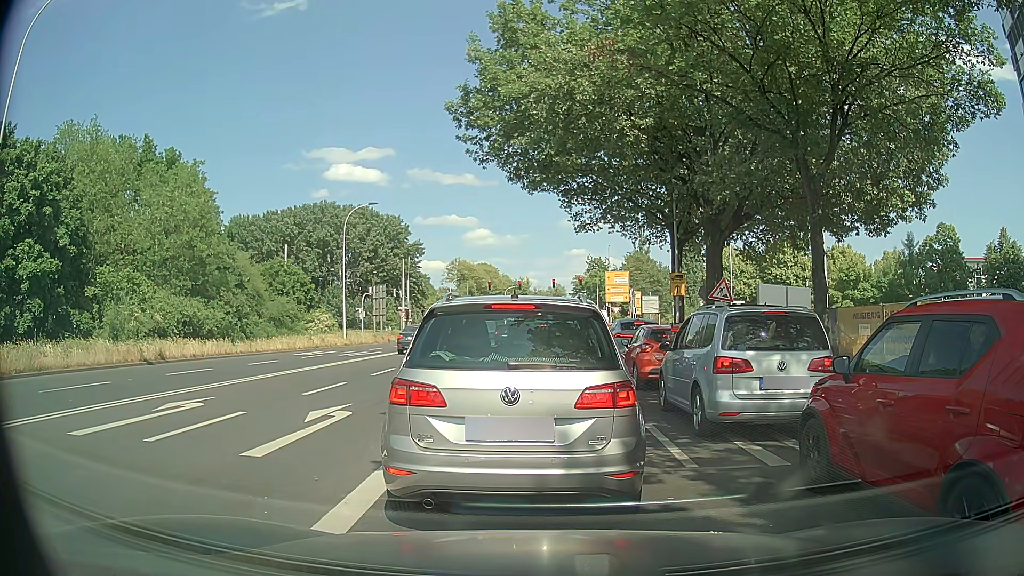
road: secondary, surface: asphalt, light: Day
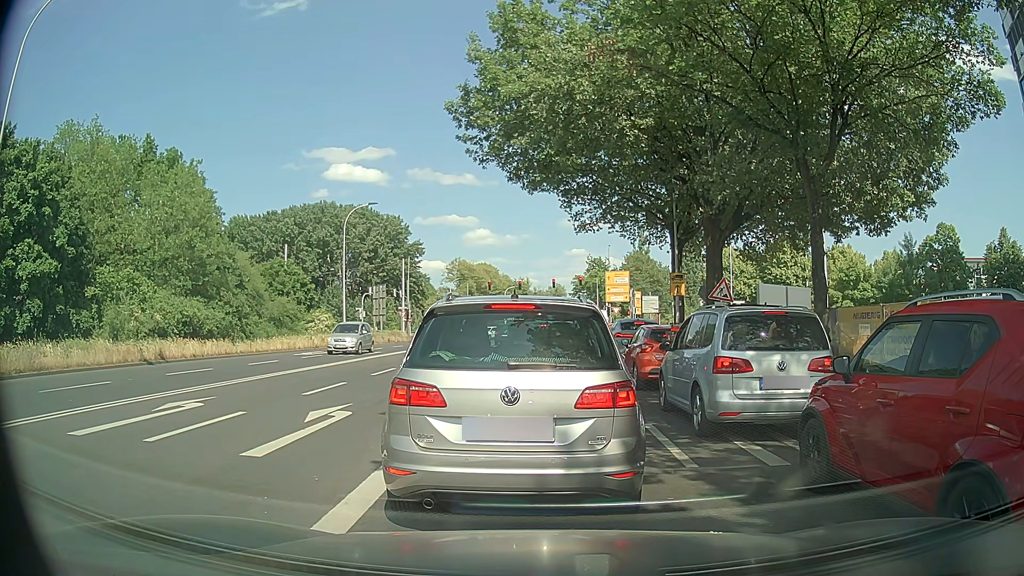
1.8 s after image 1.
(0.0, 0.0) m; 0°
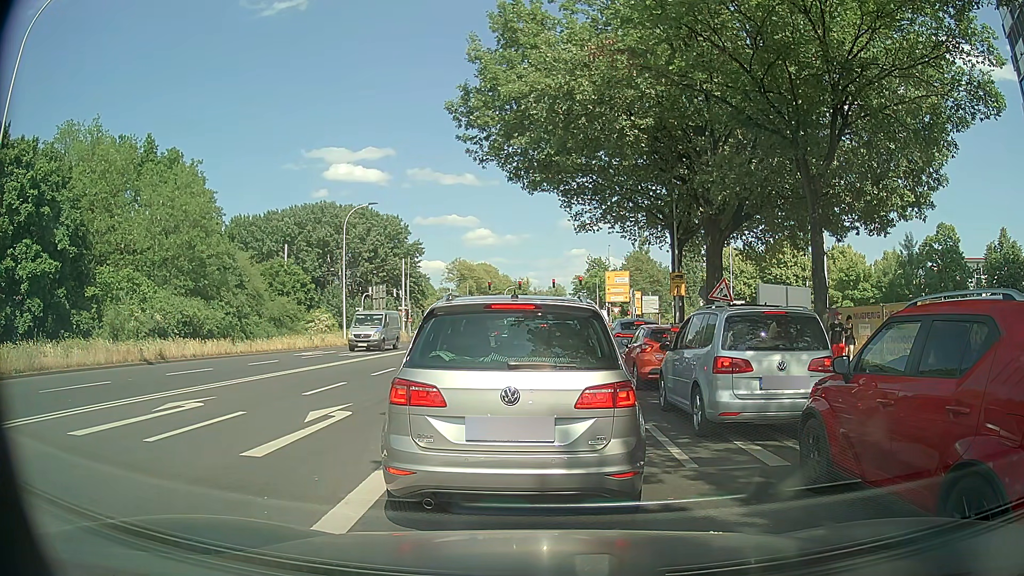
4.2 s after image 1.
(0.0, 0.0) m; 0°
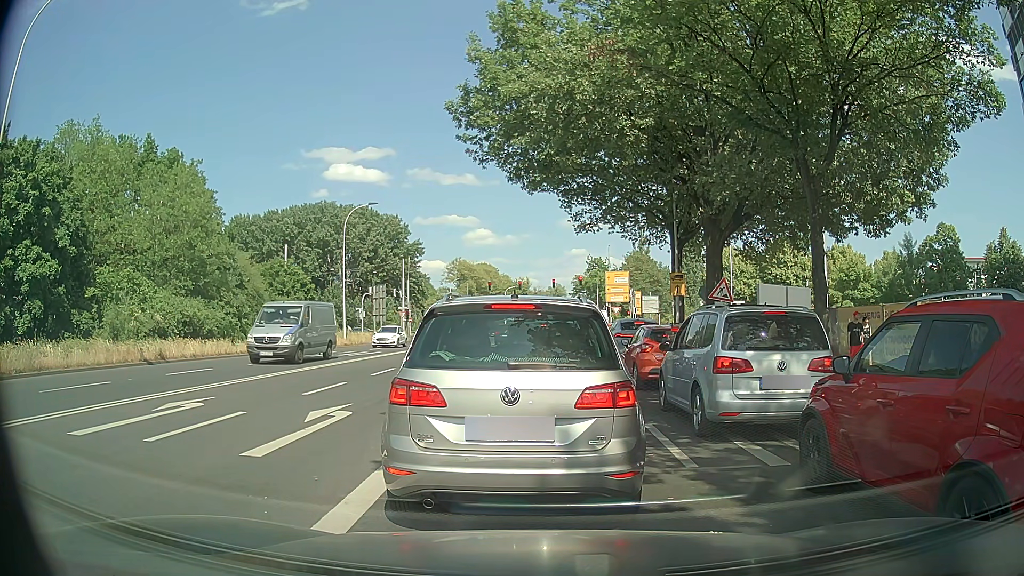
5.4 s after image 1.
(0.0, 0.0) m; 0°
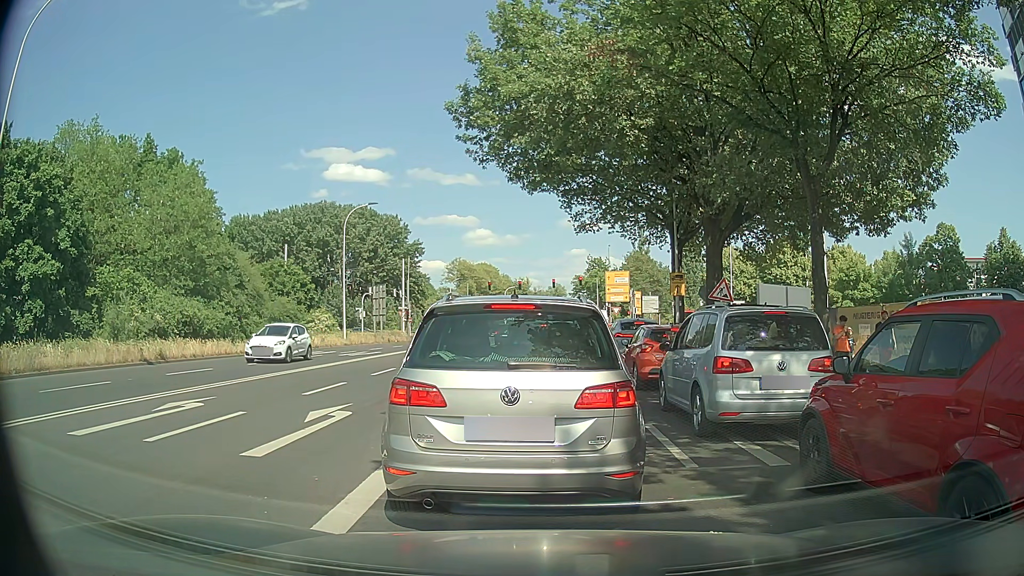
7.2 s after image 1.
(0.0, 0.0) m; 0°
